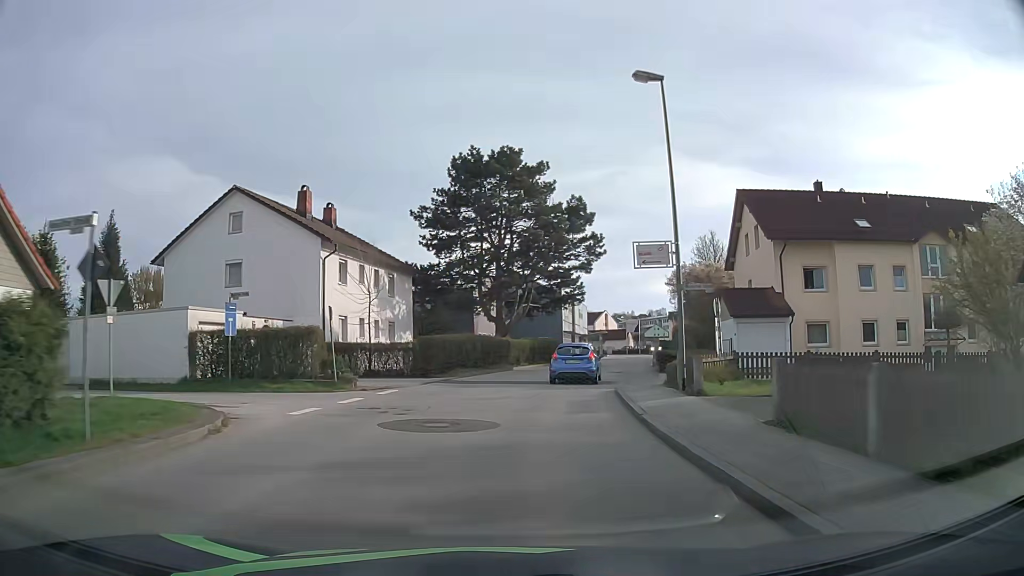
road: unclassified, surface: asphalt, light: Day
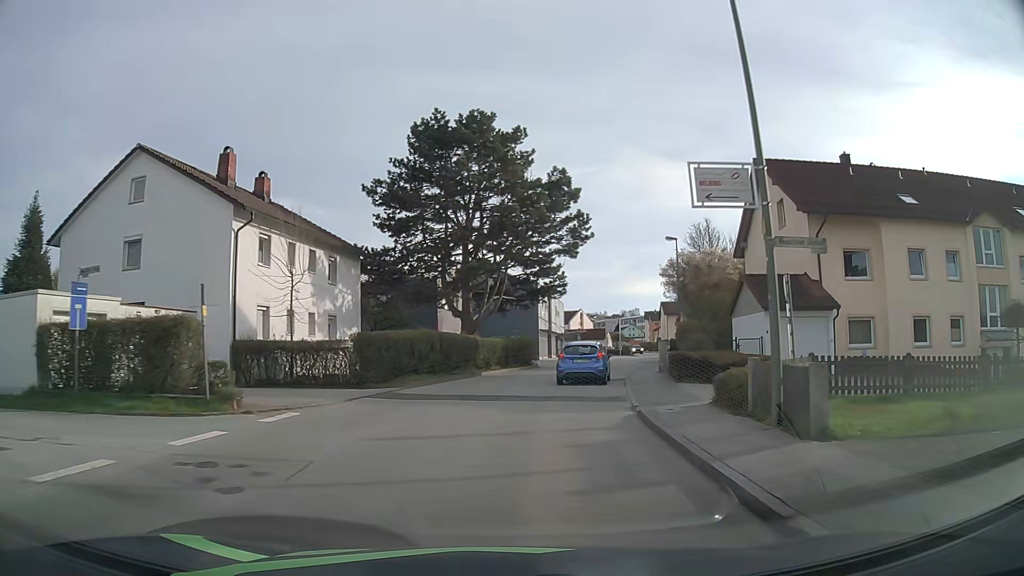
(+0.2, +7.4) m; +3°
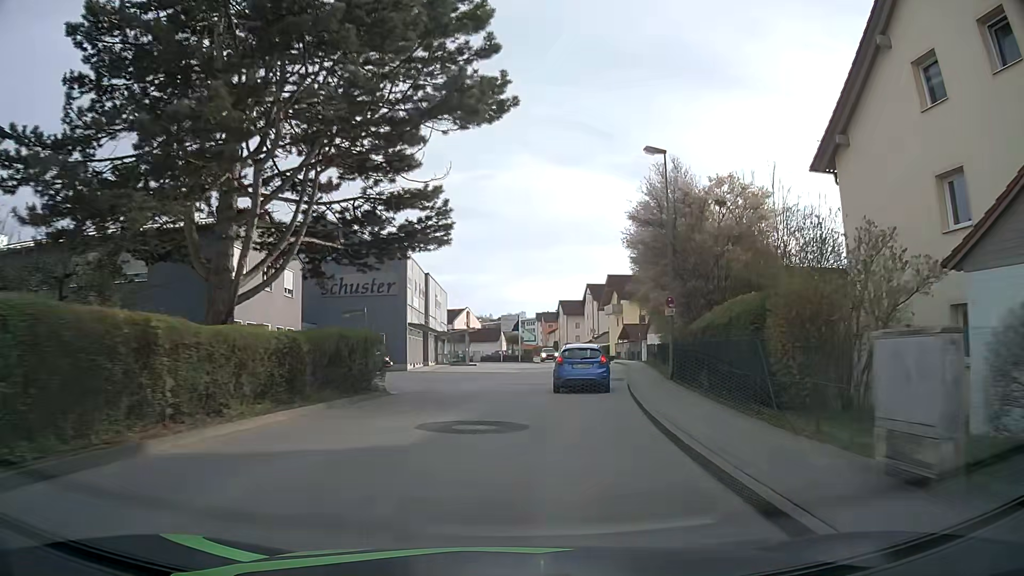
(+1.6, +22.1) m; +9°
(0, +10) (+2, +20) (+3, +30) (+5, +40) (+7, +49) (+8, +59) (+8, +69) (+8, +79) (+8, +89) (+8, +99) m
